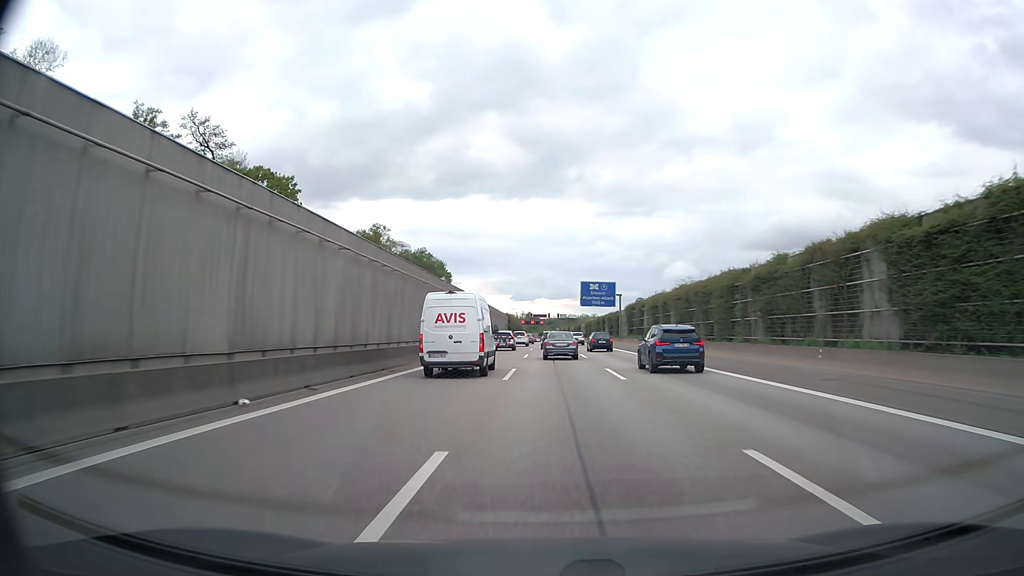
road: motorway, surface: asphalt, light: Day
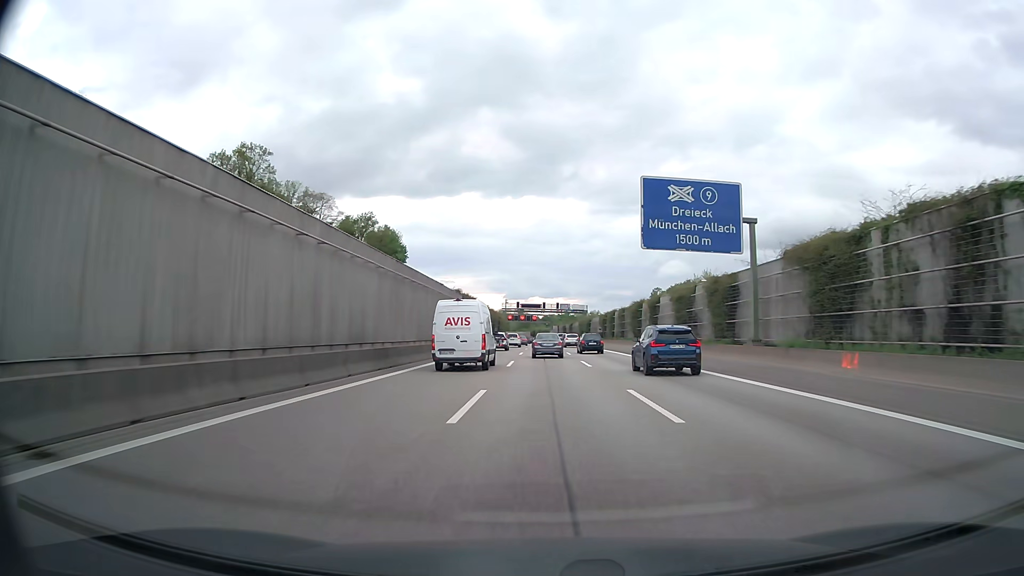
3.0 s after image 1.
(+0.3, +63.5) m; +1°
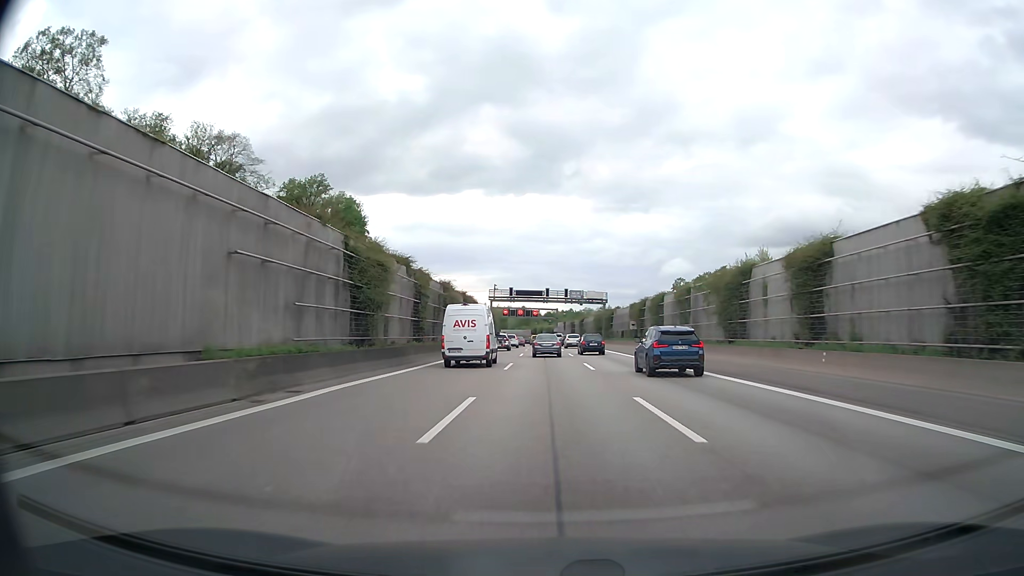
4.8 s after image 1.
(-0.1, +38.2) m; 0°
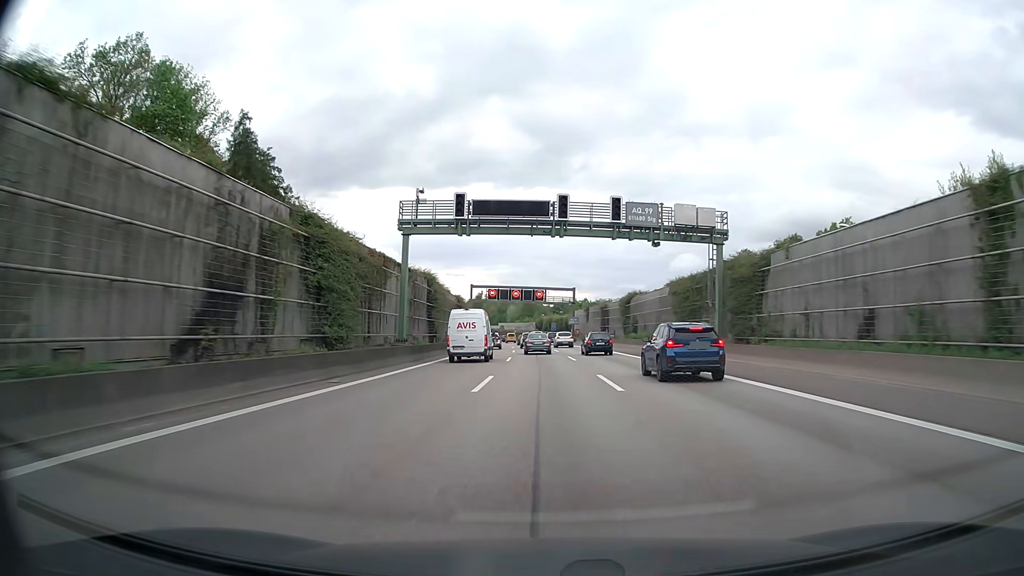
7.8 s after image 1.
(0.0, +64.3) m; -1°
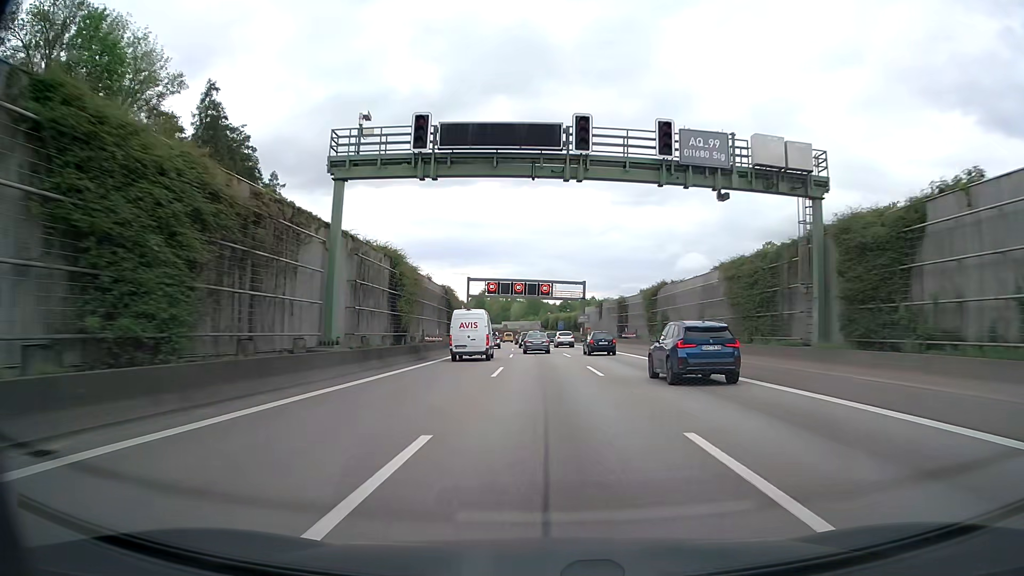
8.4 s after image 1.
(0.0, +13.0) m; 0°
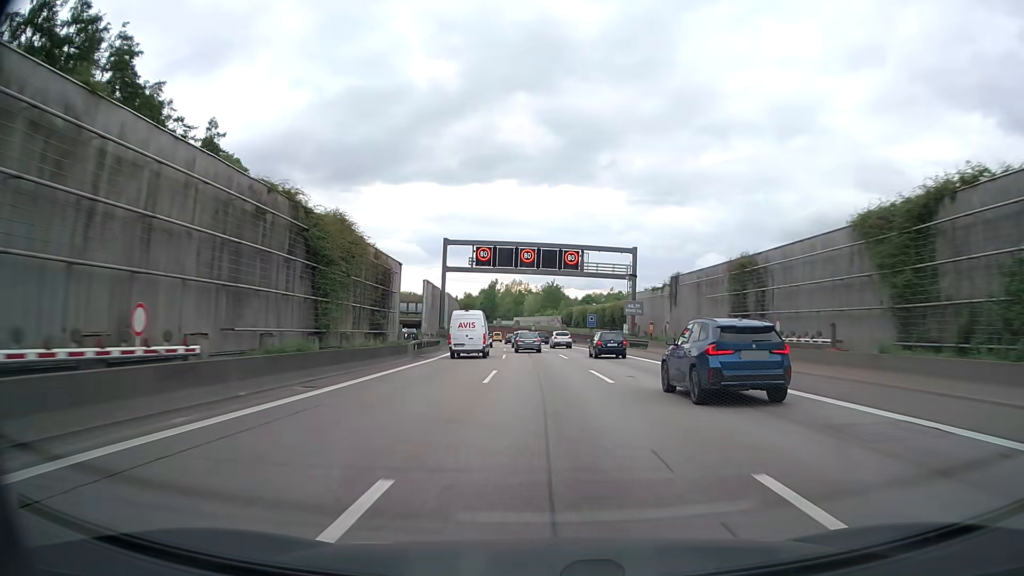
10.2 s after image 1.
(-0.4, +38.9) m; -2°
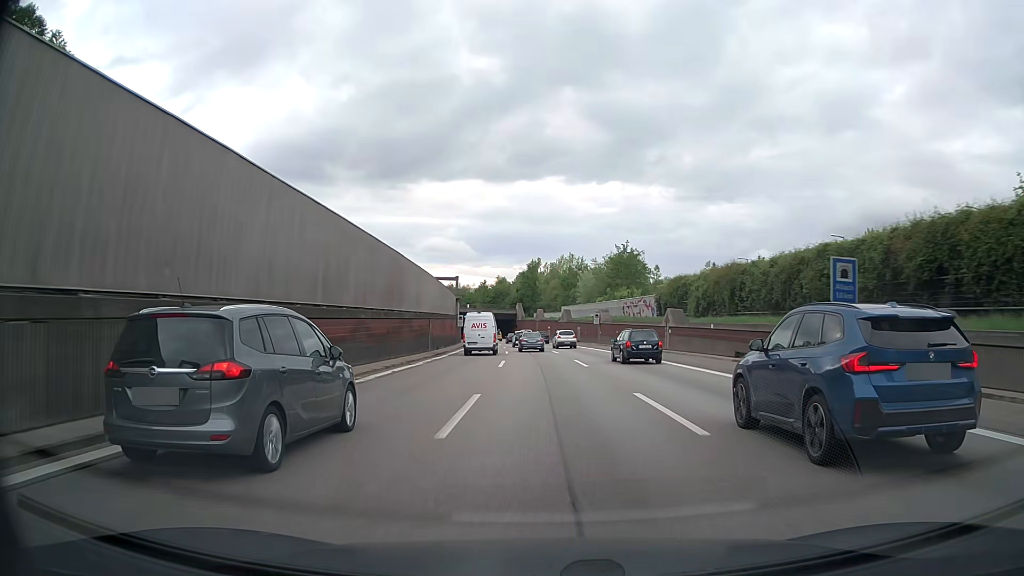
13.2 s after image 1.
(-2.1, +63.8) m; -4°
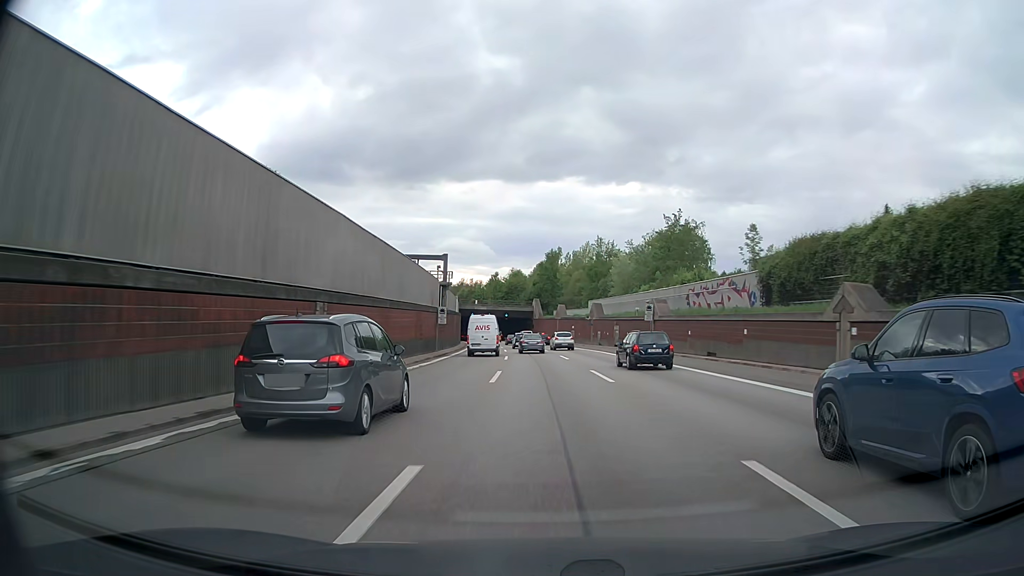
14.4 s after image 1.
(-0.5, +25.6) m; -2°
(0, +10) (0, +20) (0, +30) (-1, +40) (-1, +50) (-2, +60) (-3, +70) (-4, +80) (-5, +90) (-6, +100) m
